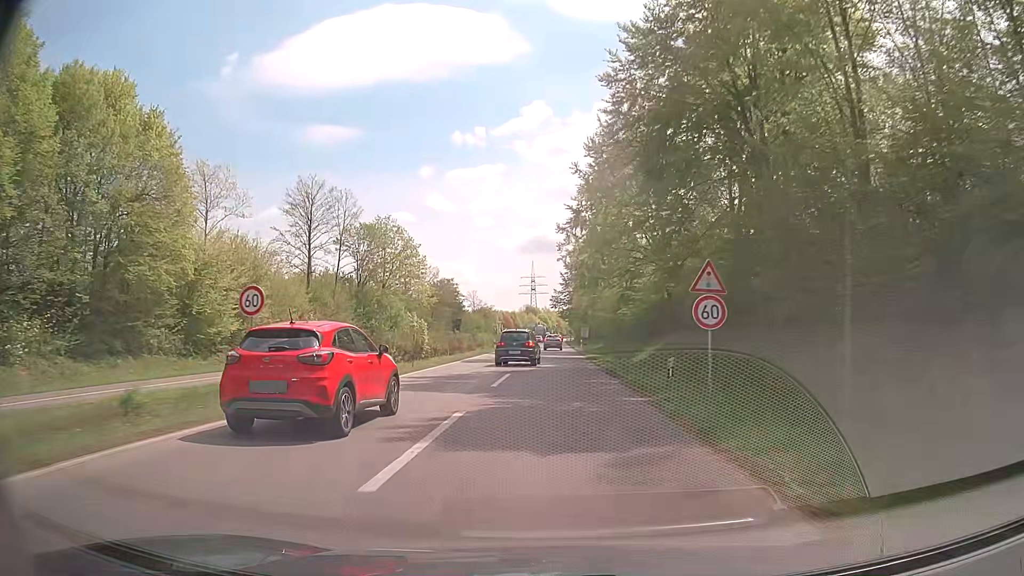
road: trunk_link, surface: asphalt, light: Day
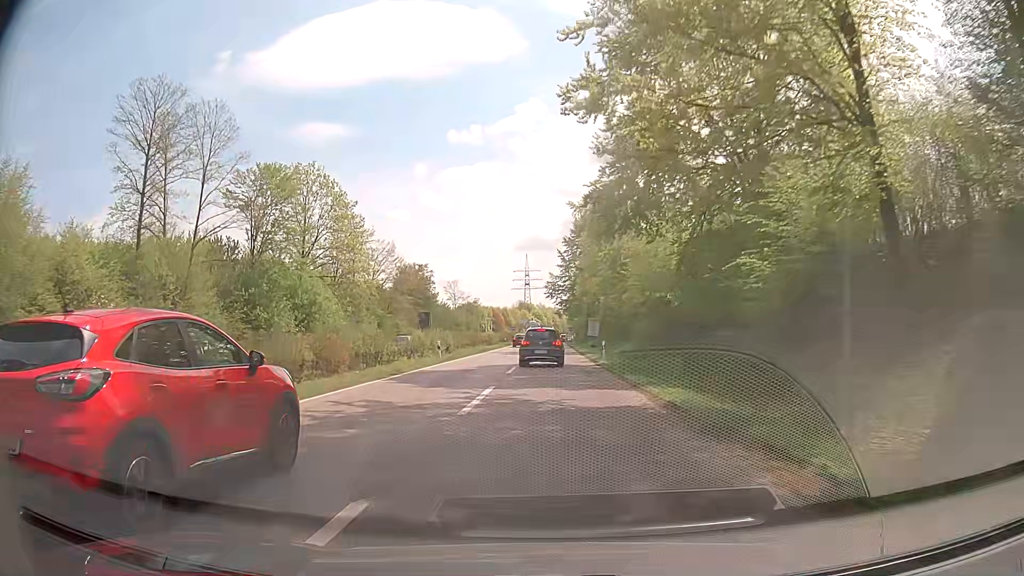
(+0.3, +30.7) m; 0°
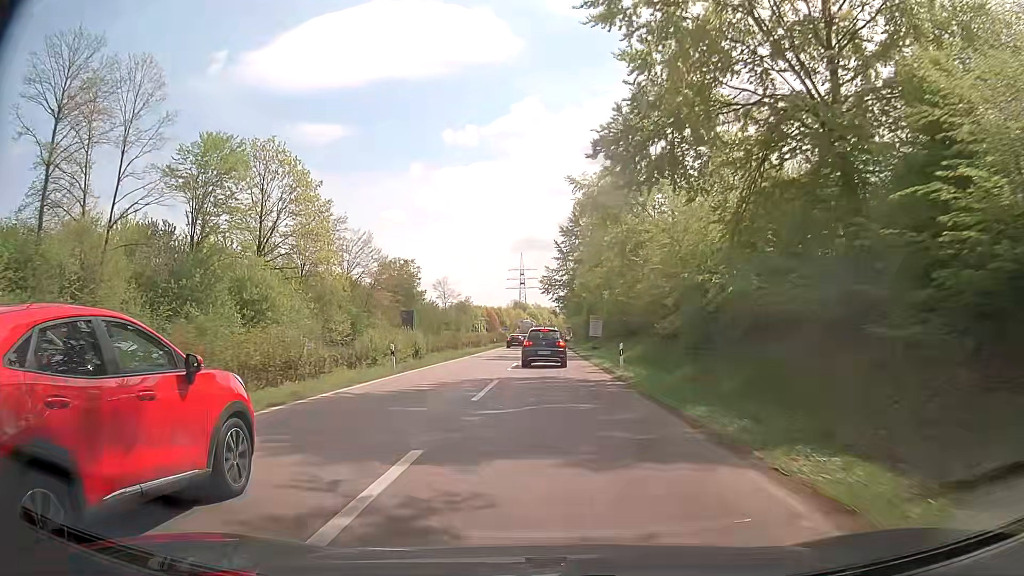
(+0.1, +9.6) m; 0°
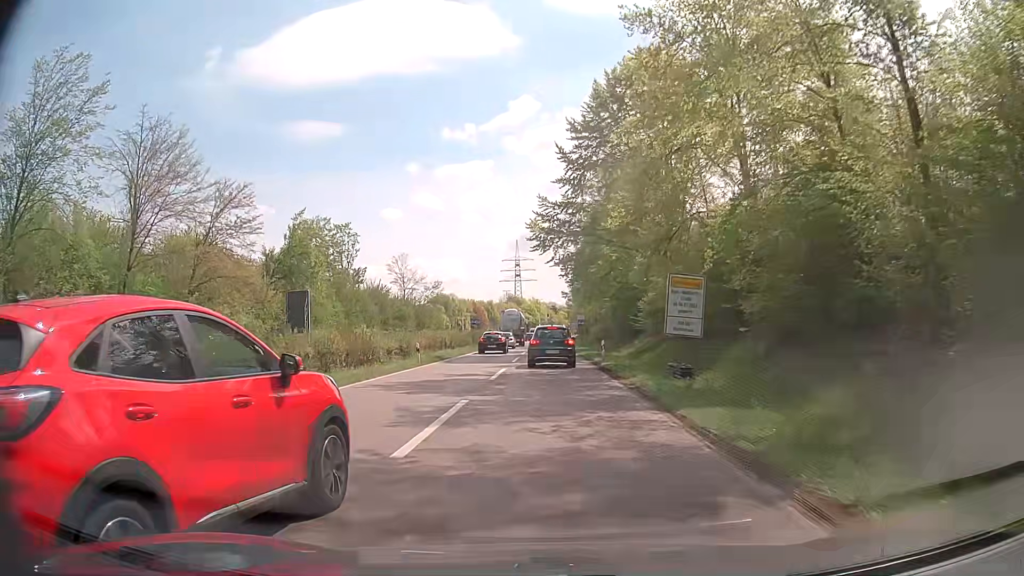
(+0.4, +42.4) m; 0°
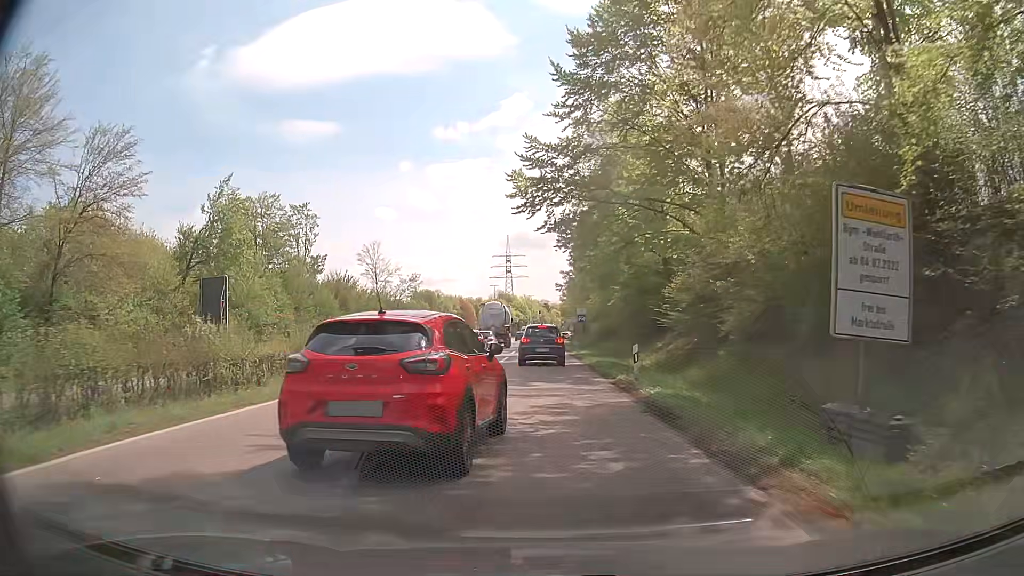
(+0.1, +13.3) m; 0°
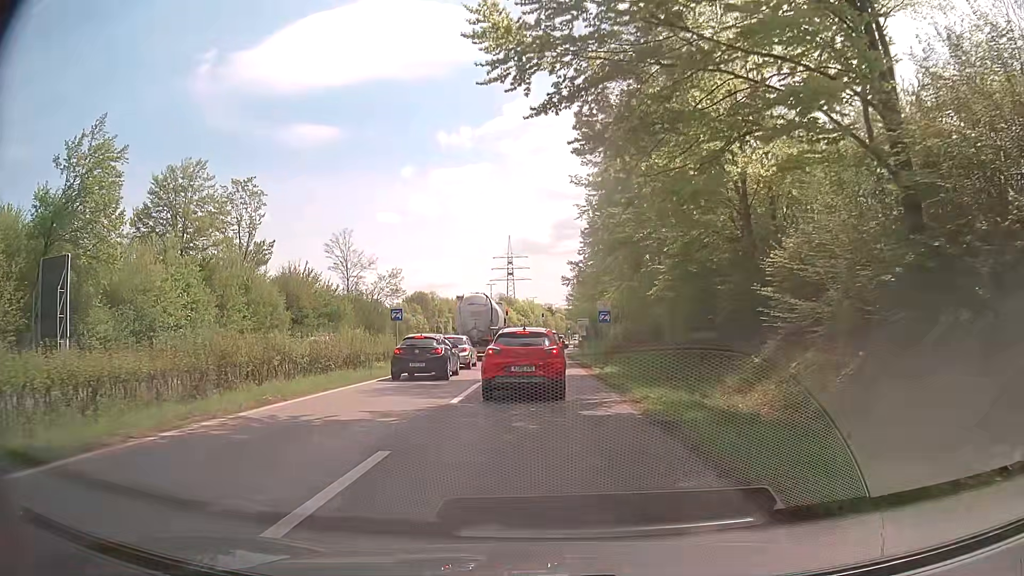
(+0.1, +16.1) m; -1°
(0, +10) (0, +20) (0, +30) (0, +40) (0, +50) (0, +60) (0, +70) (0, +80) (0, +90) (0, +100) m
